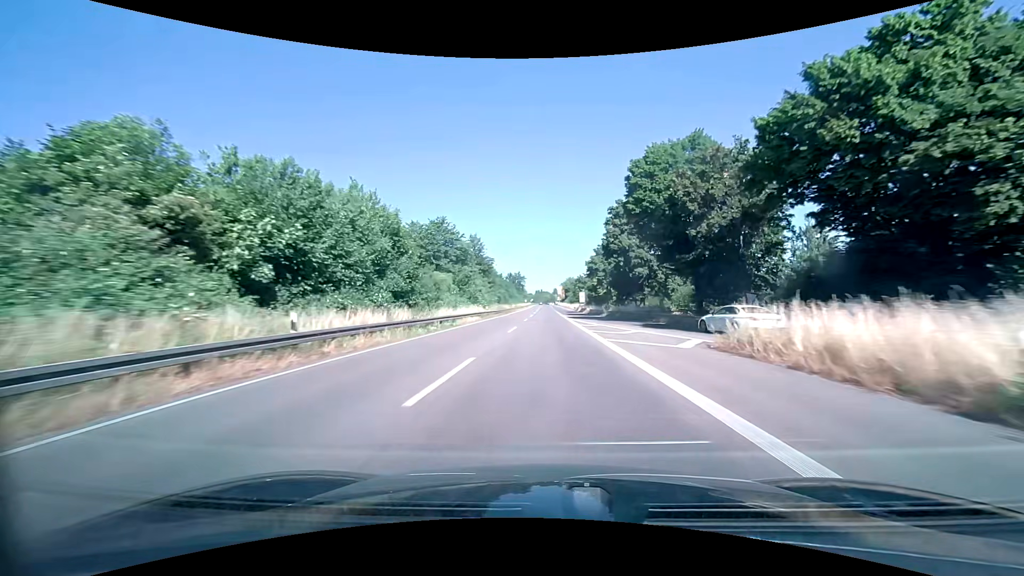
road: trunk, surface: asphalt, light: Day
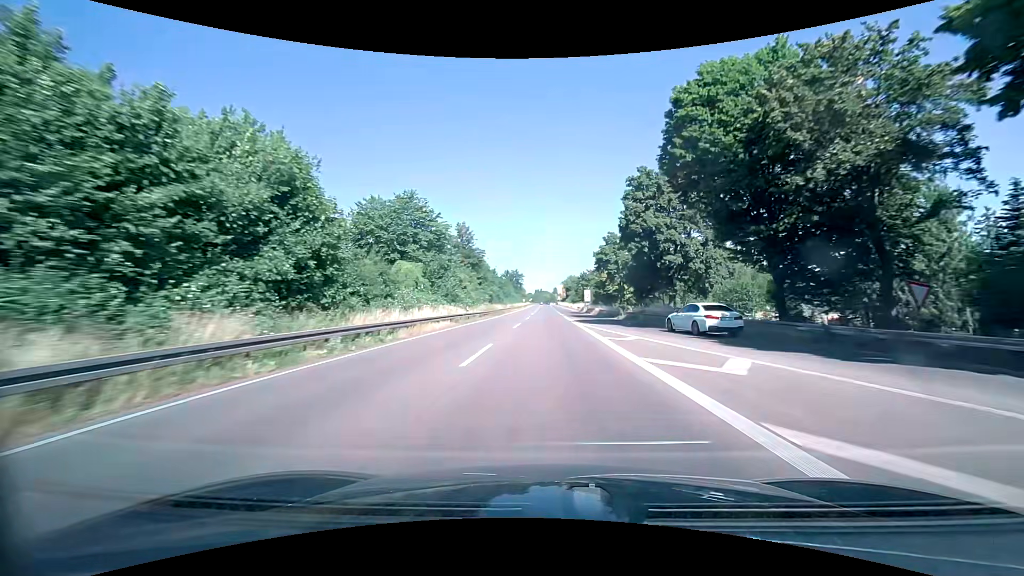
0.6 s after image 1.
(0.0, +14.1) m; 0°
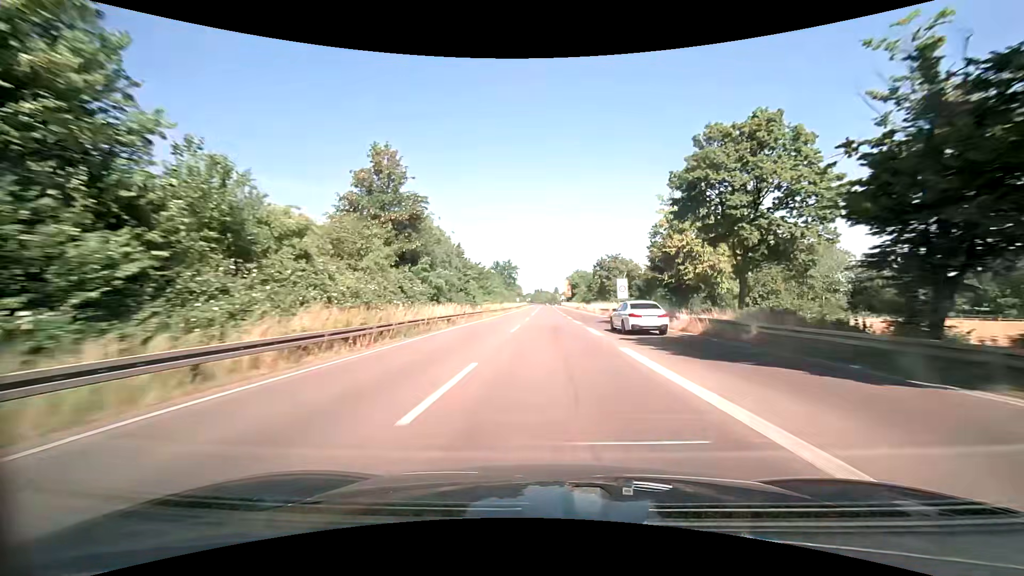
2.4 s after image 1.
(-0.2, +42.0) m; 0°
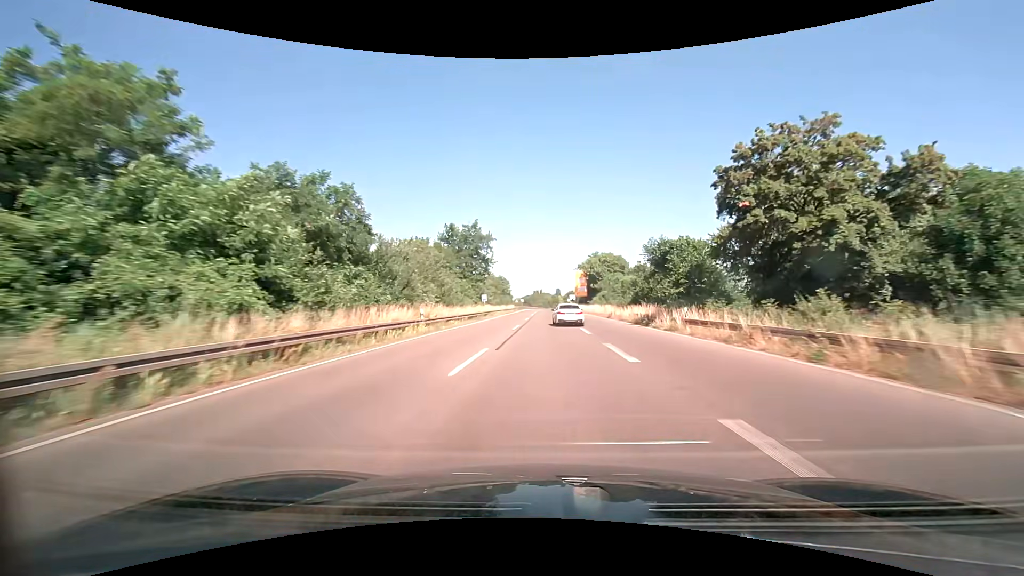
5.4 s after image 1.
(+0.5, +69.8) m; 0°
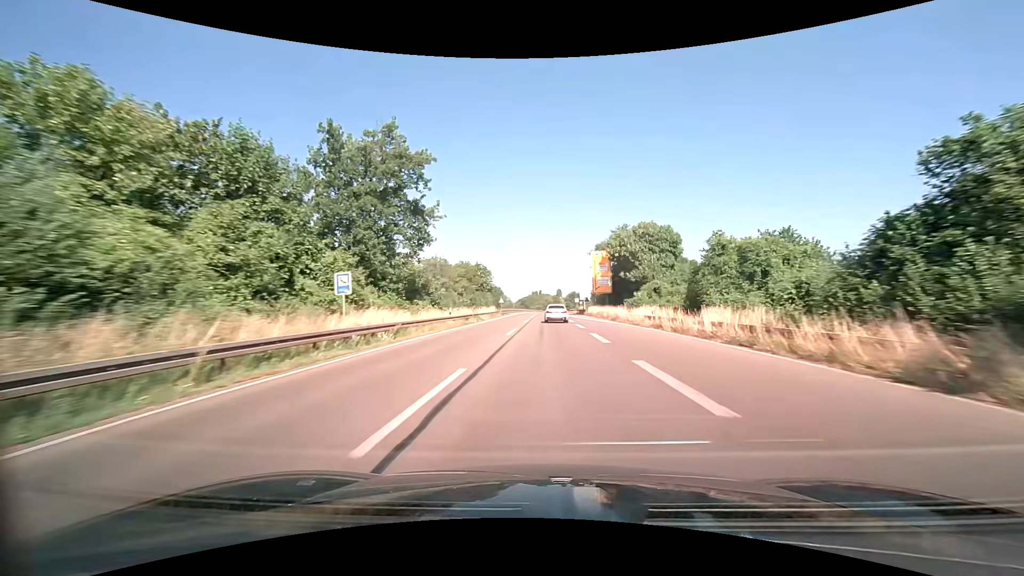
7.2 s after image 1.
(0.0, +41.7) m; 0°
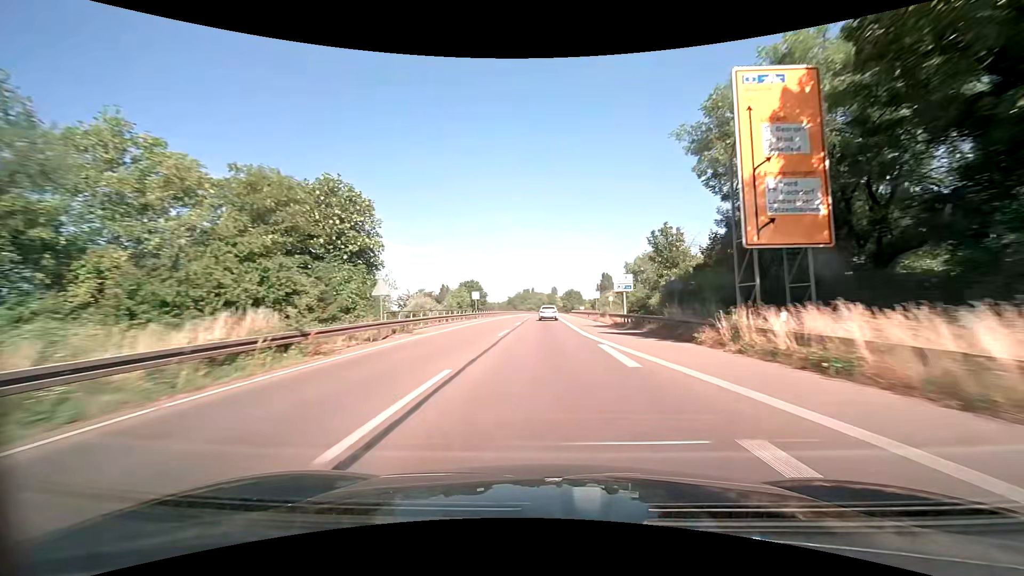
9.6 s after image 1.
(+0.4, +55.4) m; +1°
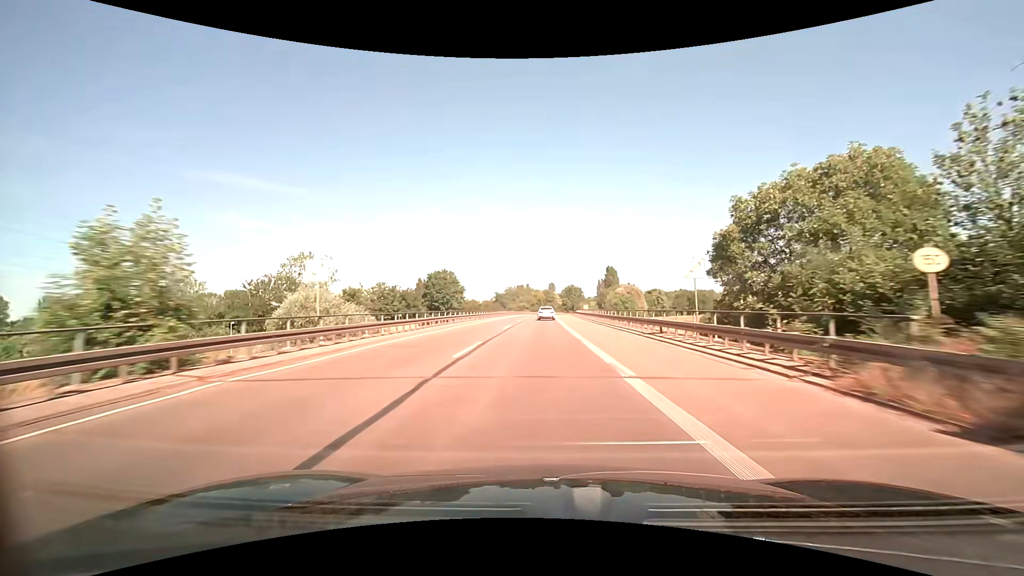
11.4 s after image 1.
(+0.2, +41.7) m; 0°
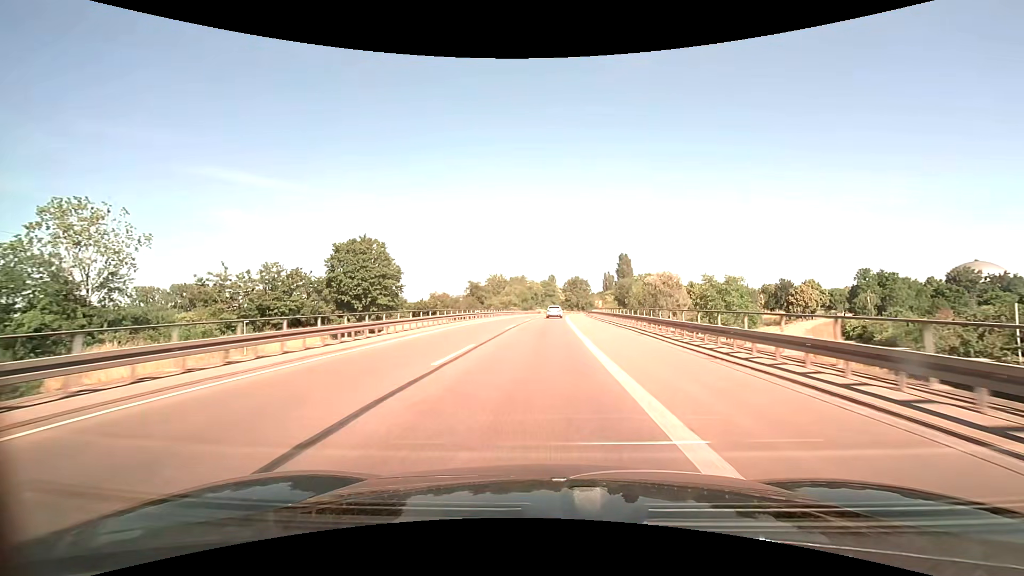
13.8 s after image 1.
(+0.2, +55.7) m; 0°
(0, +10) (0, +20) (0, +30) (0, +40) (+1, +50) (+1, +60) (+1, +70) (+2, +80) (+2, +90) (+3, +100) m
